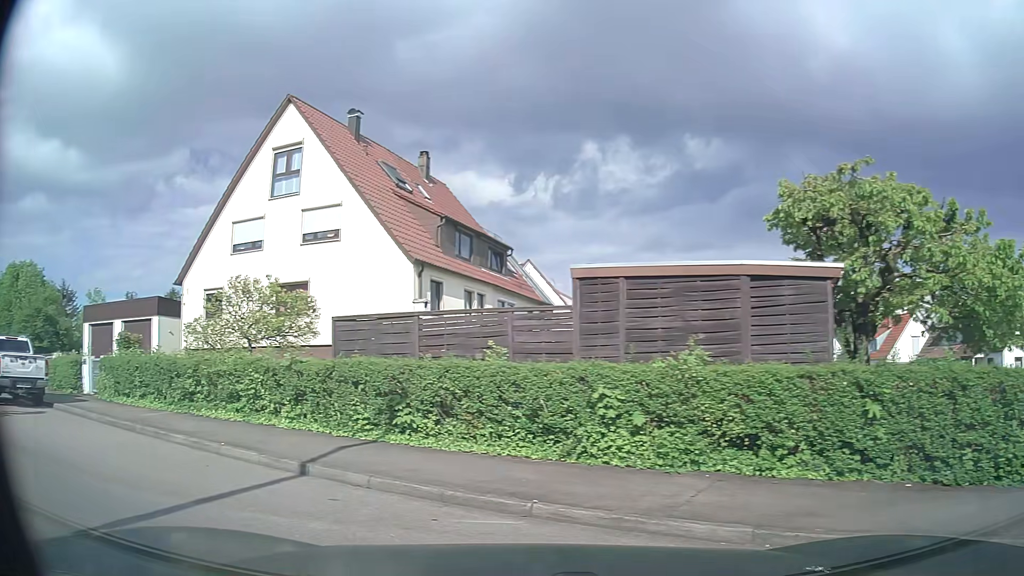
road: service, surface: asphalt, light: Day
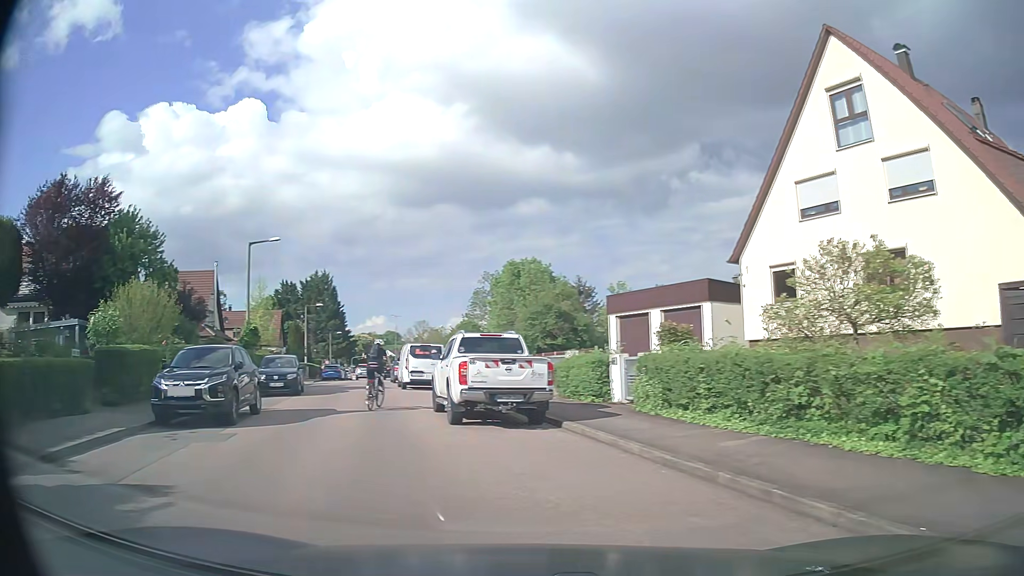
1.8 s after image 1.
(-2.2, +4.9) m; -47°
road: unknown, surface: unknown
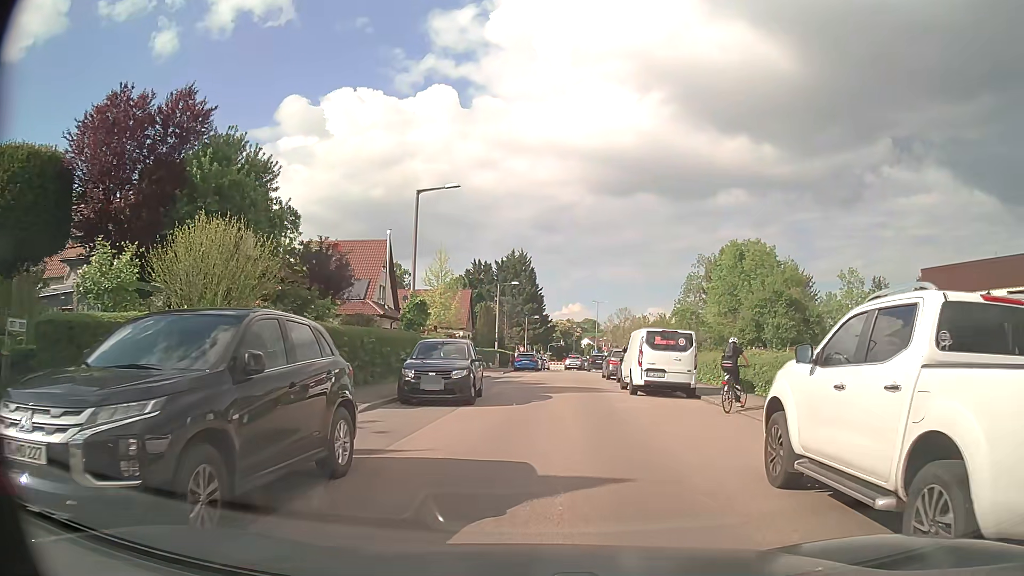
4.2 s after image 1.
(-2.4, +9.4) m; -17°
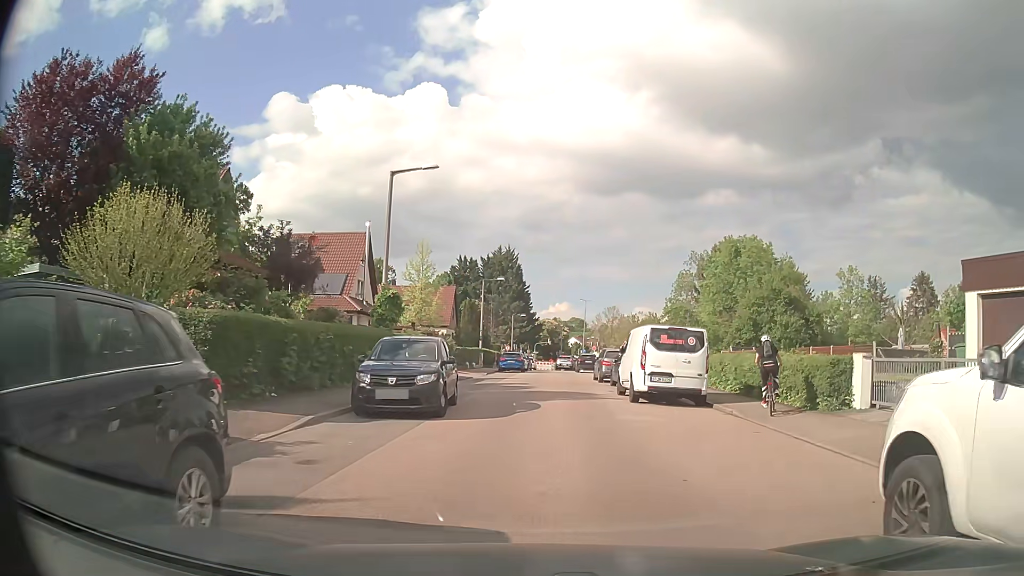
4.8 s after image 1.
(0.0, +2.9) m; +1°
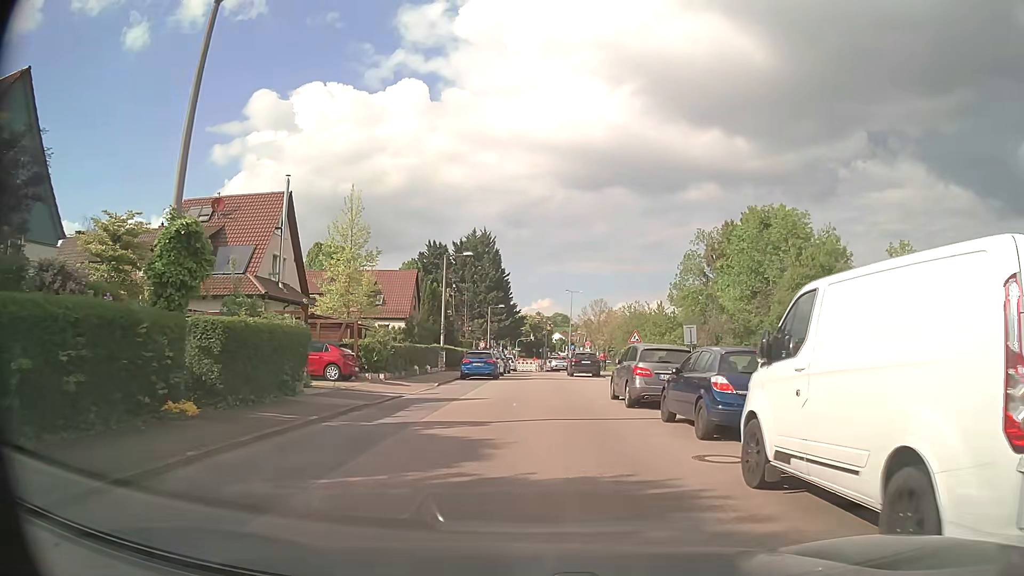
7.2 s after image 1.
(+0.4, +14.4) m; +2°
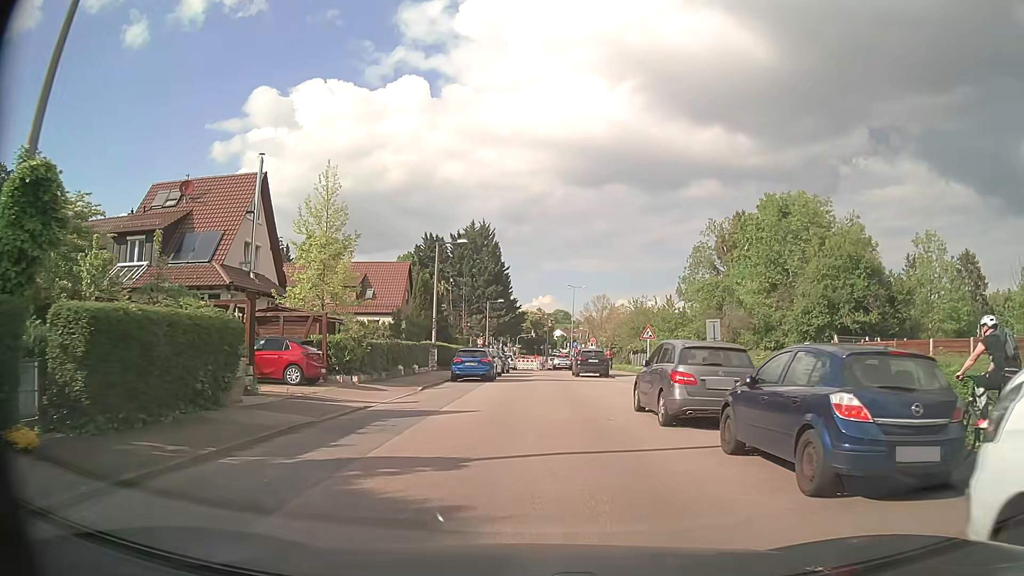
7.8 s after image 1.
(0.0, +4.2) m; -1°
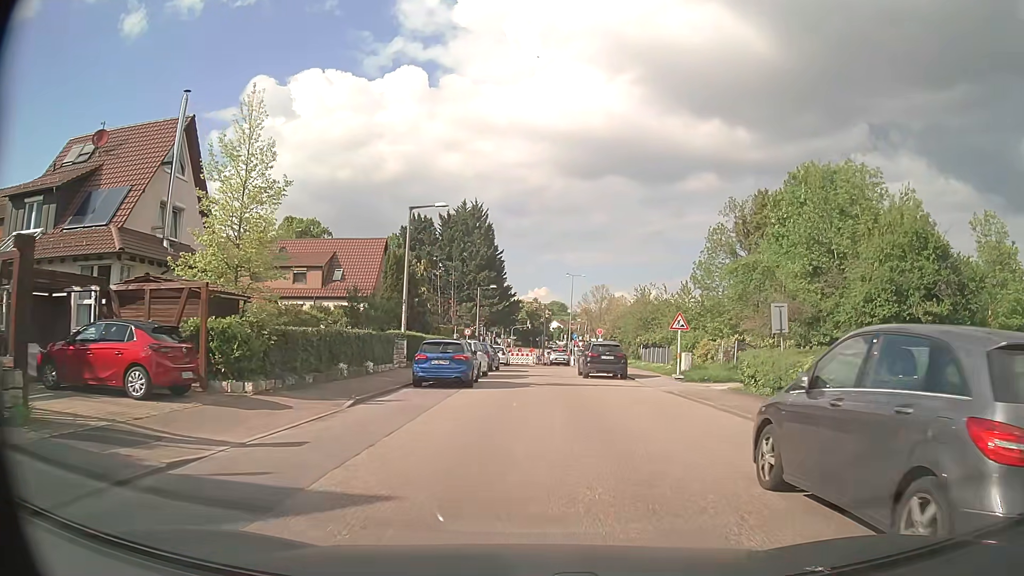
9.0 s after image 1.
(0.0, +8.5) m; +1°
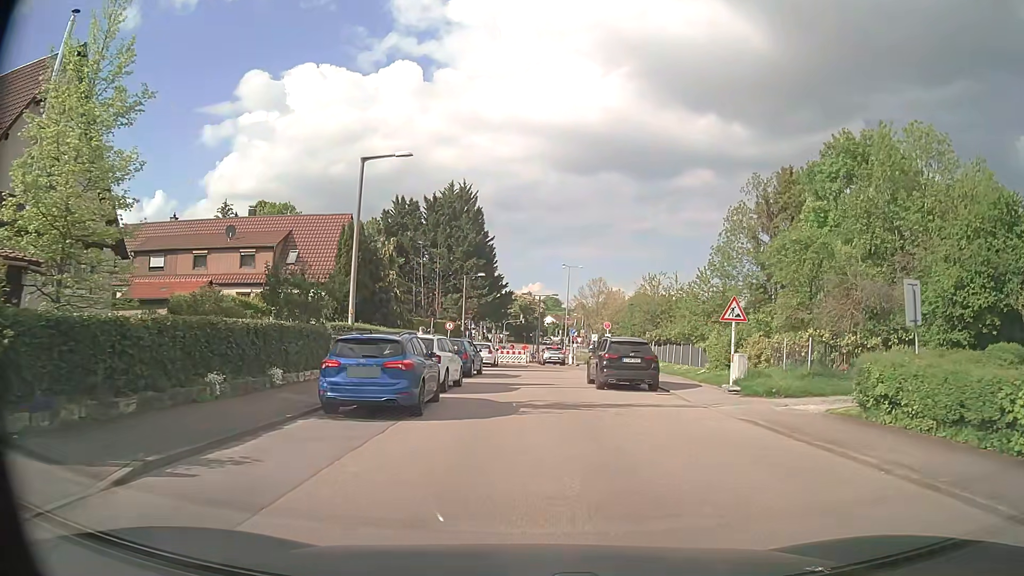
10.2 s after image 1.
(+0.1, +8.3) m; 0°
